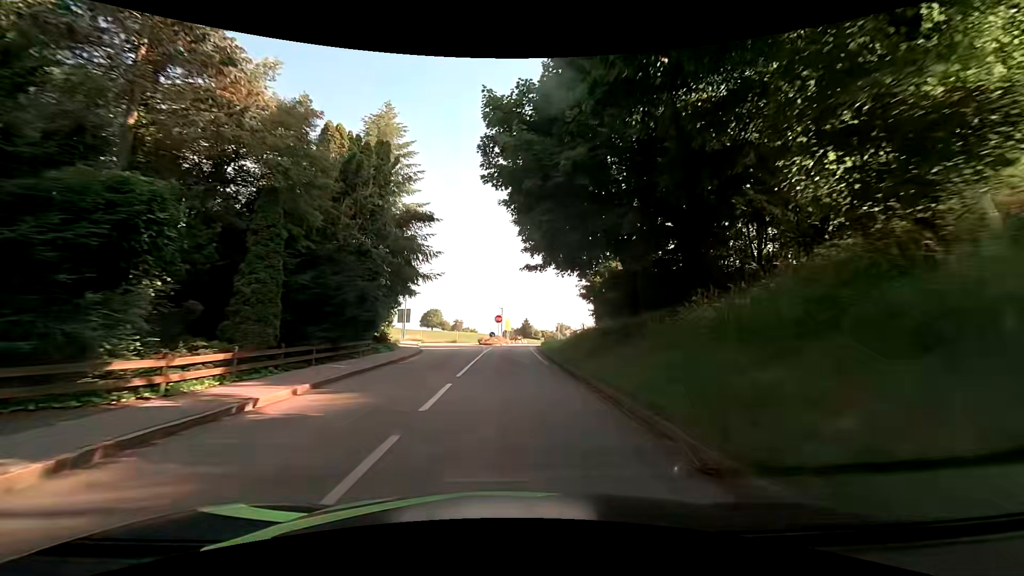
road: tertiary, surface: asphalt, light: Day
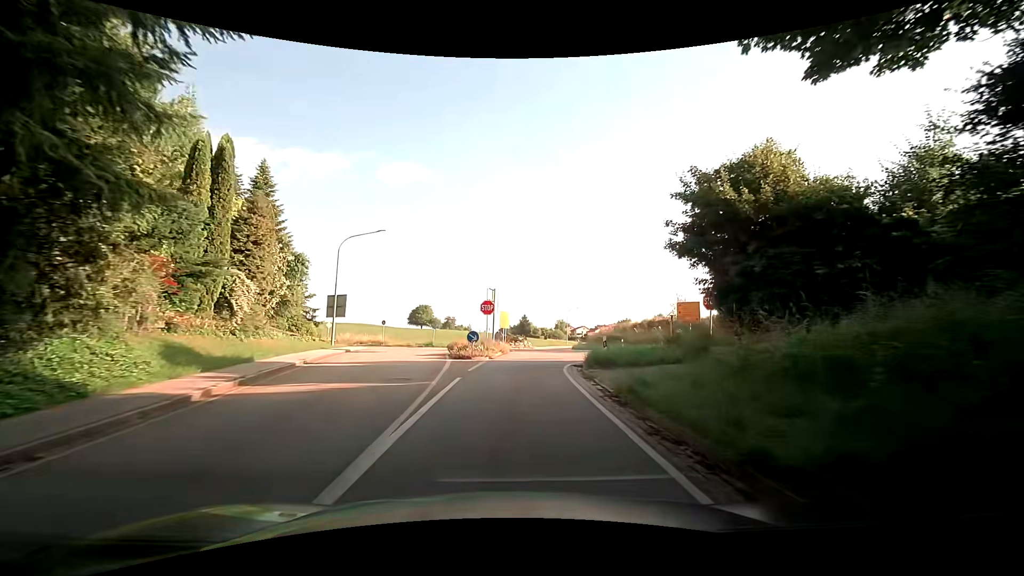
(+0.1, +24.6) m; +1°
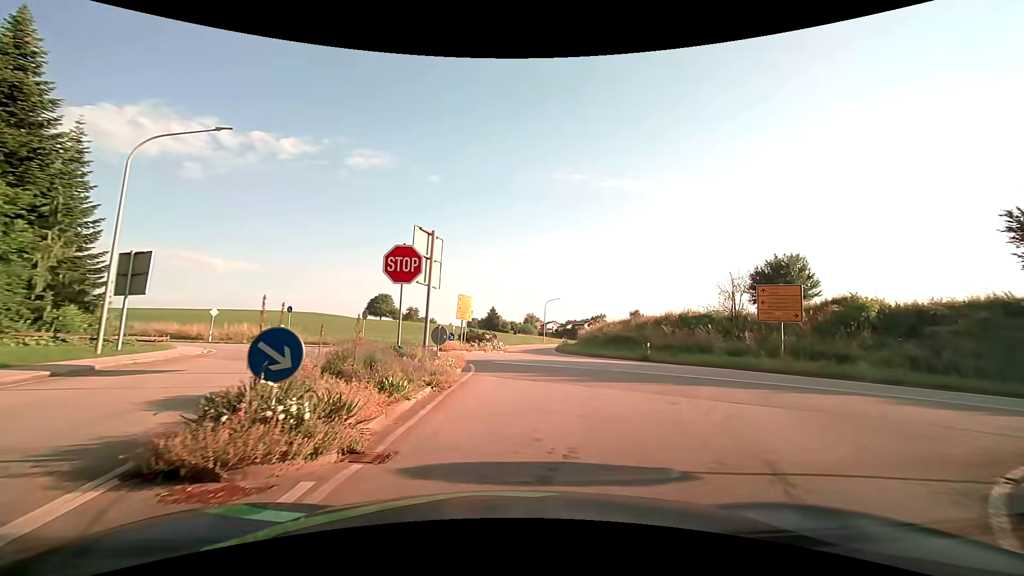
(+0.1, +18.3) m; +2°
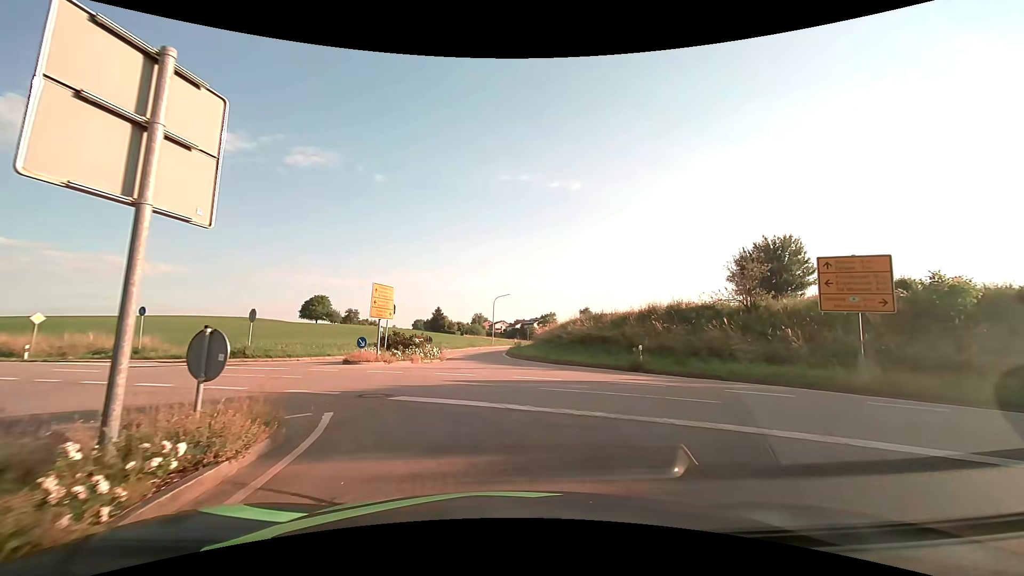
(+0.5, +9.5) m; +6°
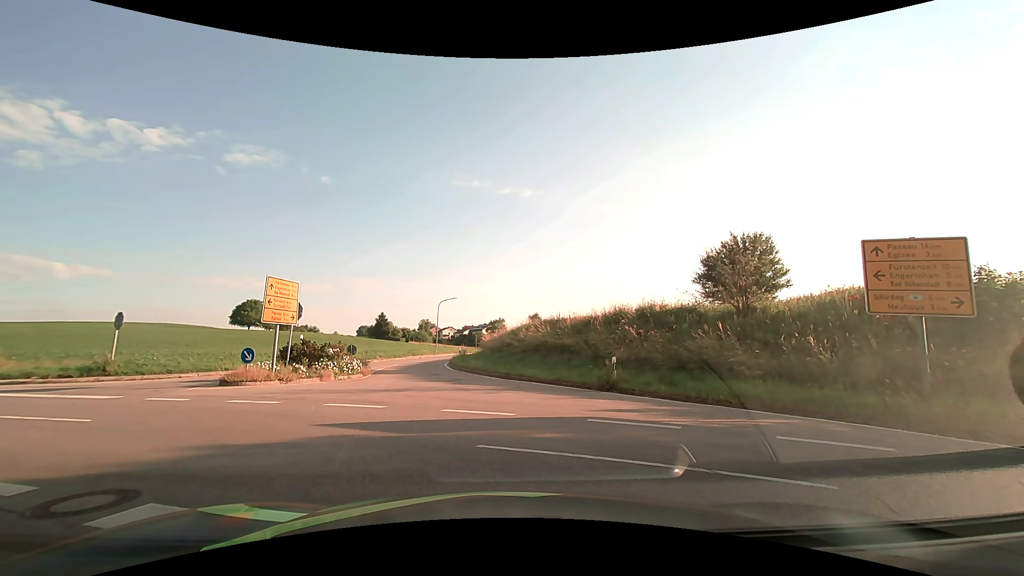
(+0.3, +4.9) m; +5°
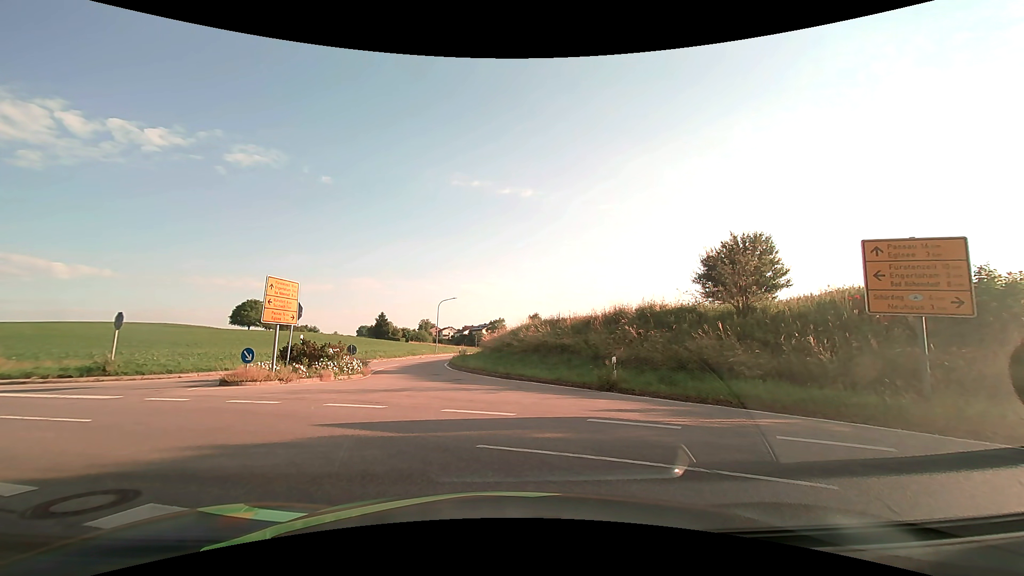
(0.0, 0.0) m; 0°
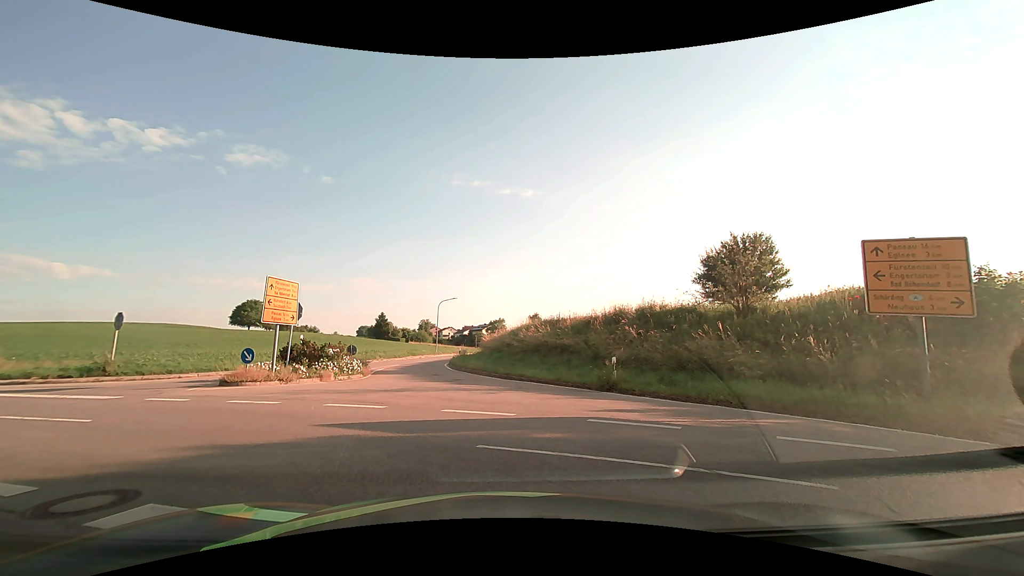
(0.0, 0.0) m; 0°
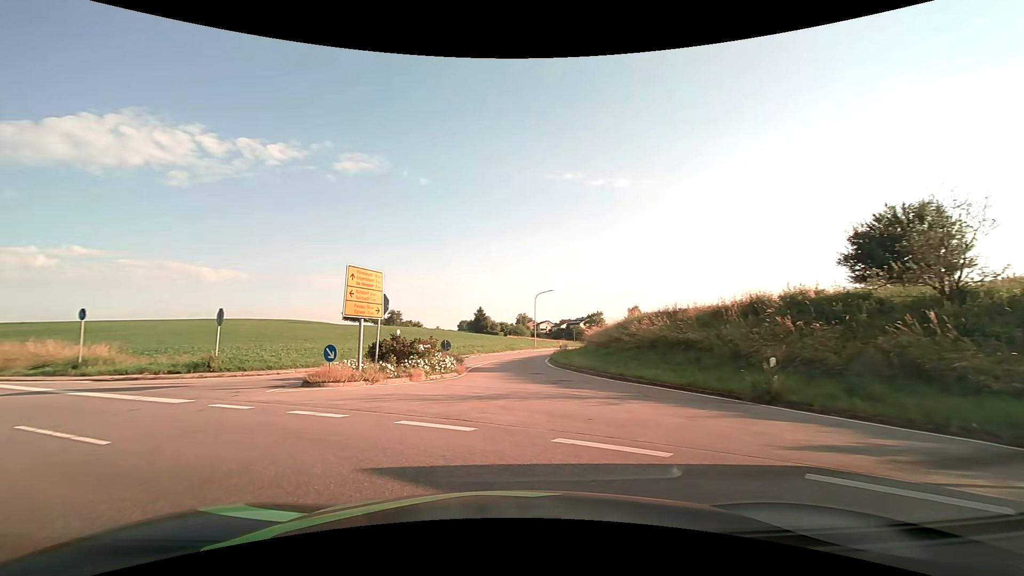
(-0.1, +3.7) m; -10°
(-4, +9) (-11, +15) (-20, +21) (-28, +26) (-37, +31) (-45, +37) (-54, +42) (-62, +47) (-71, +52) (-80, +57) m
